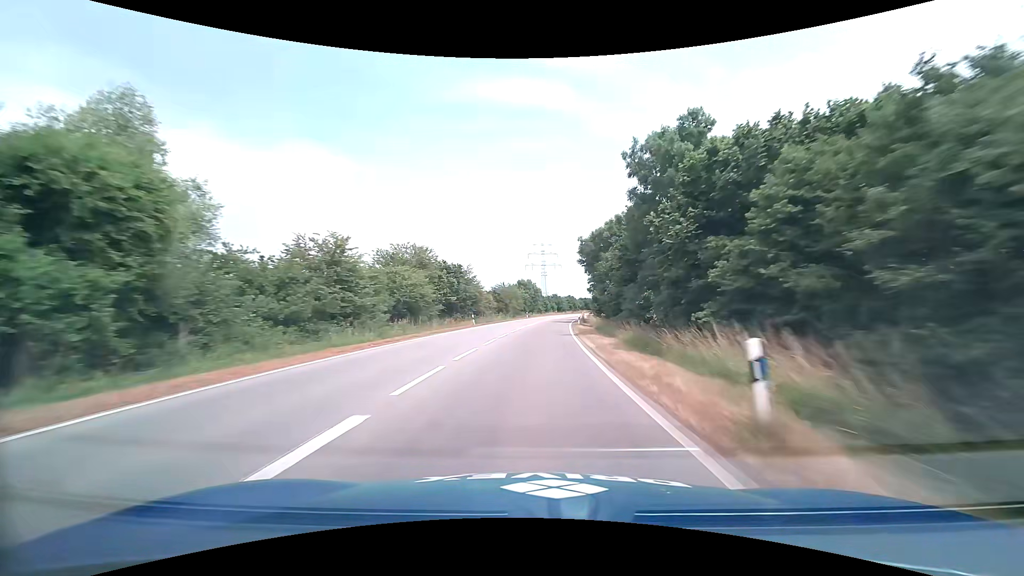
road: primary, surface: asphalt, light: Day
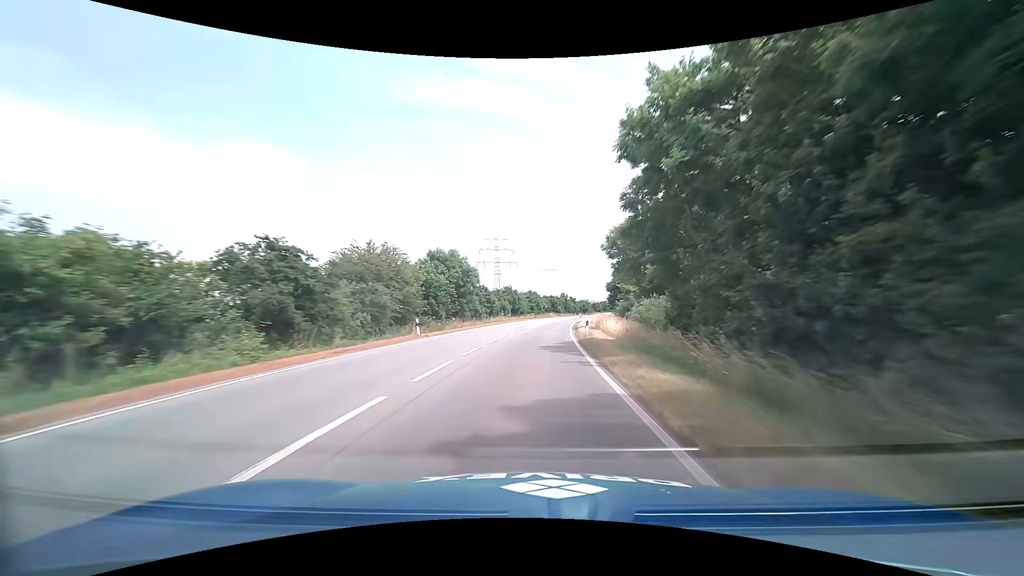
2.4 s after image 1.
(+2.9, +57.1) m; +5°
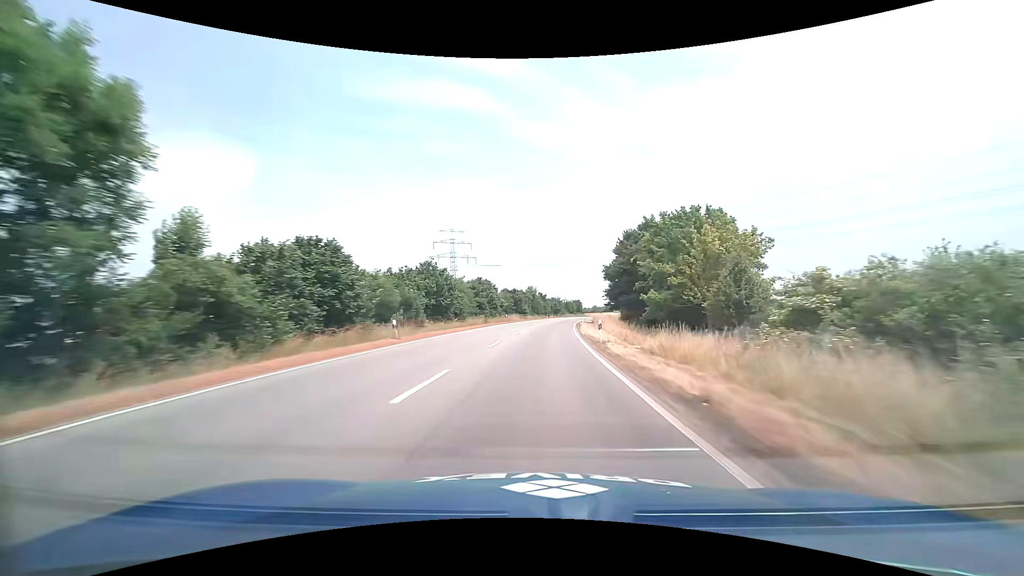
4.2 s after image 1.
(+1.4, +43.8) m; +5°
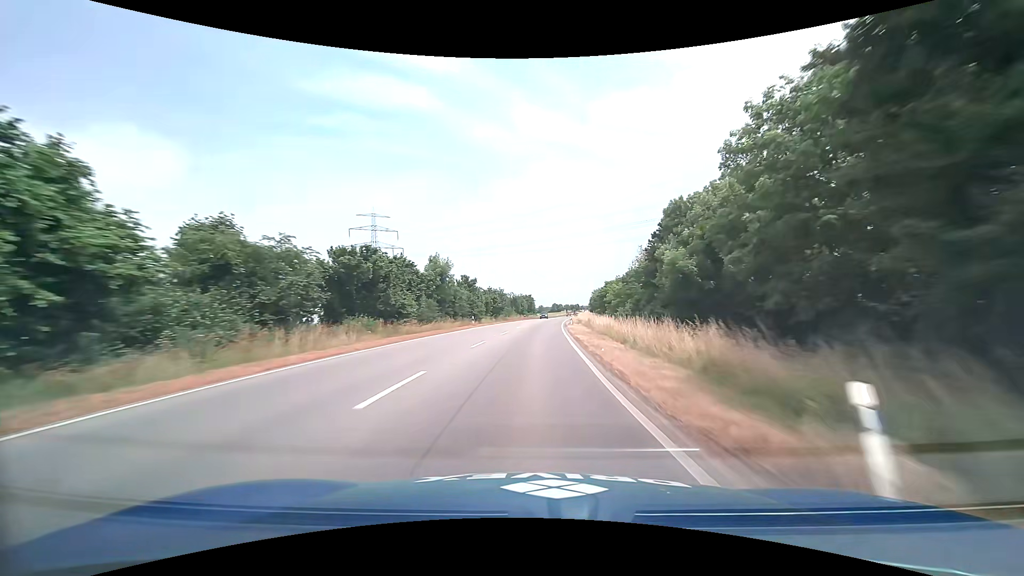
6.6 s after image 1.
(+3.1, +59.3) m; +6°
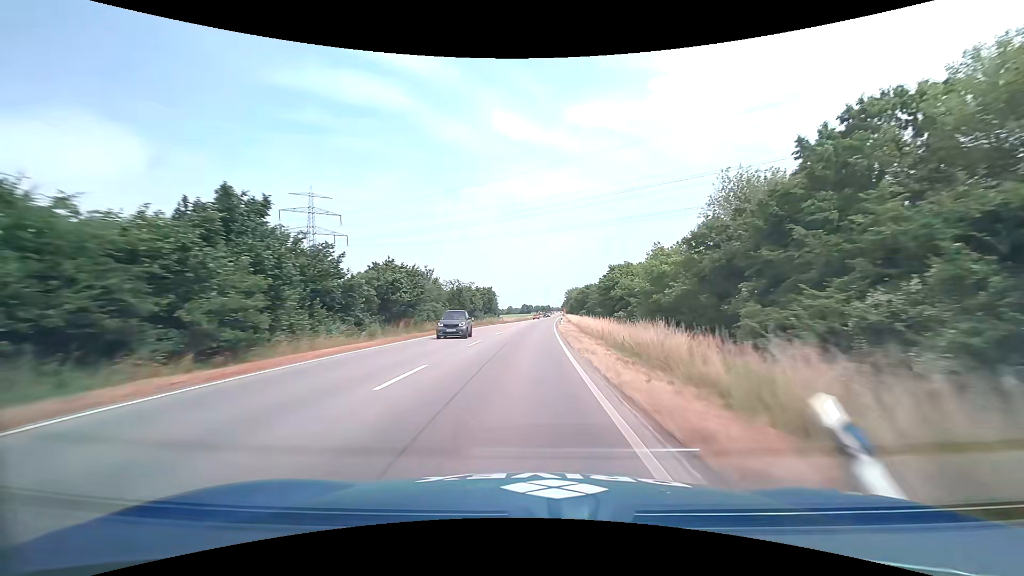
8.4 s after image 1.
(+1.6, +45.3) m; +4°
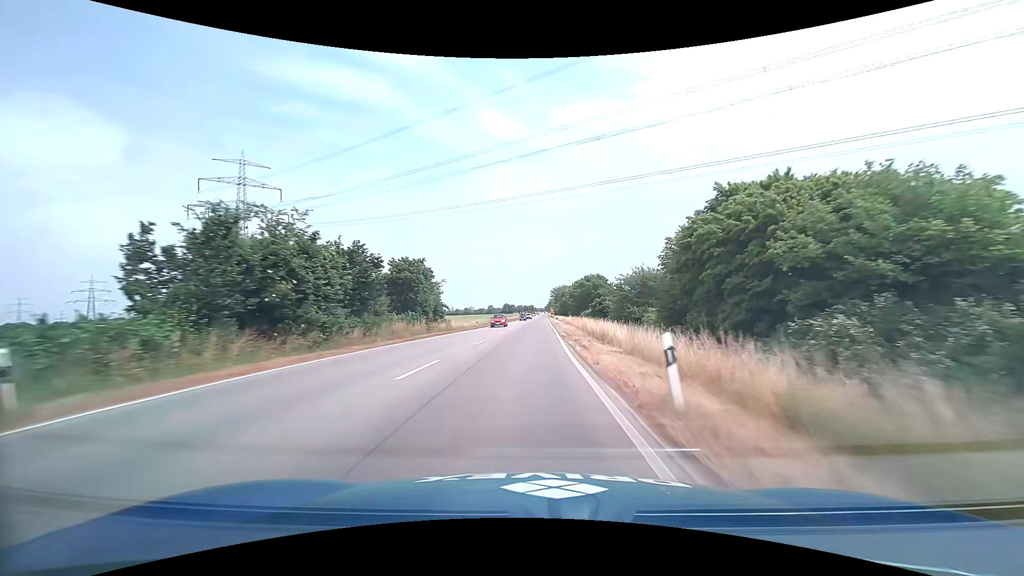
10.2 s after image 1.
(+0.9, +46.0) m; +2°
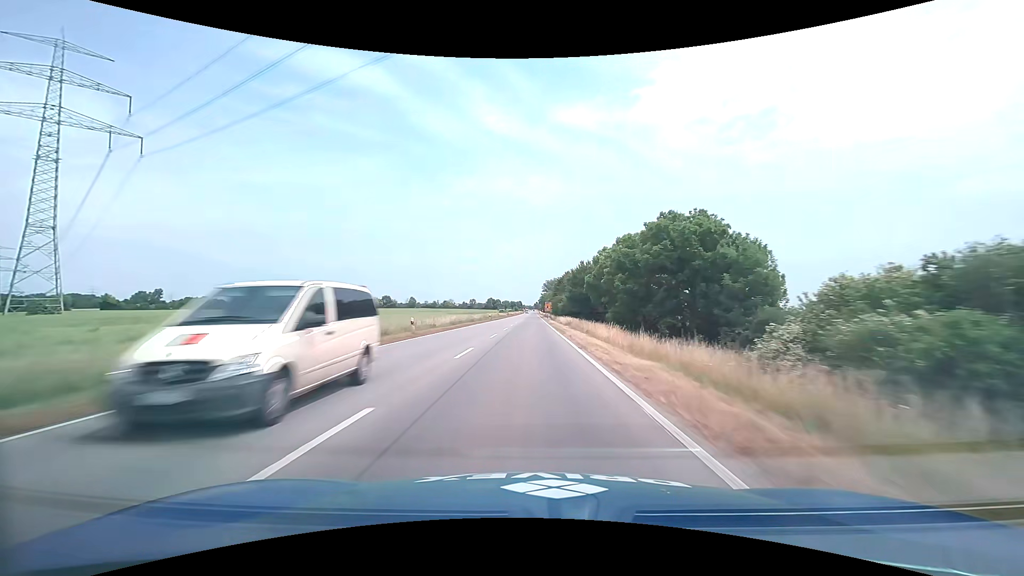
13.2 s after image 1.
(+0.9, +78.2) m; +1°
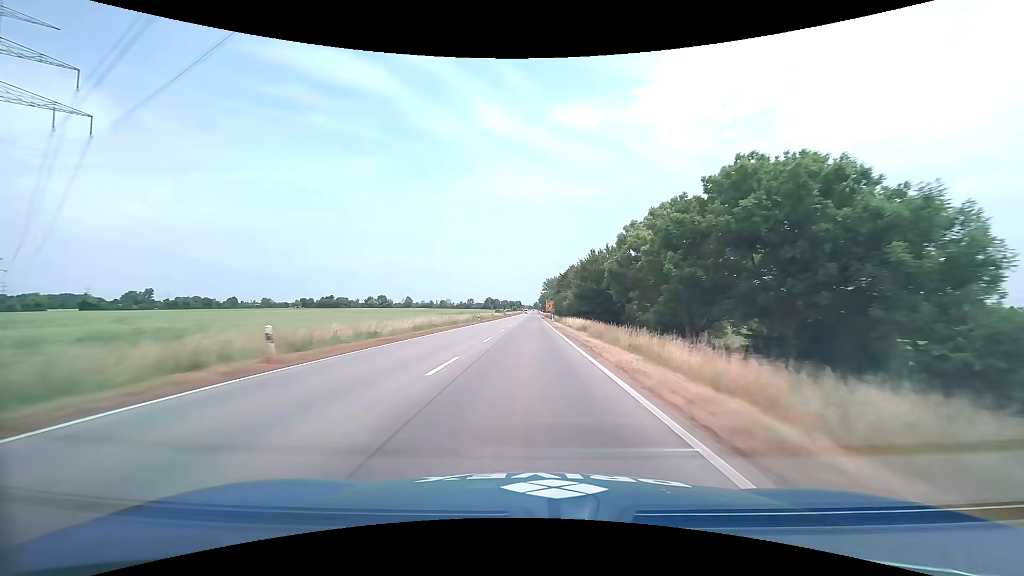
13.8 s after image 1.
(0.0, +15.8) m; 0°
(0, +10) (0, +20) (0, +30) (0, +40) (0, +50) (0, +60) (0, +70) (0, +80) (0, +90) (0, +100) m
